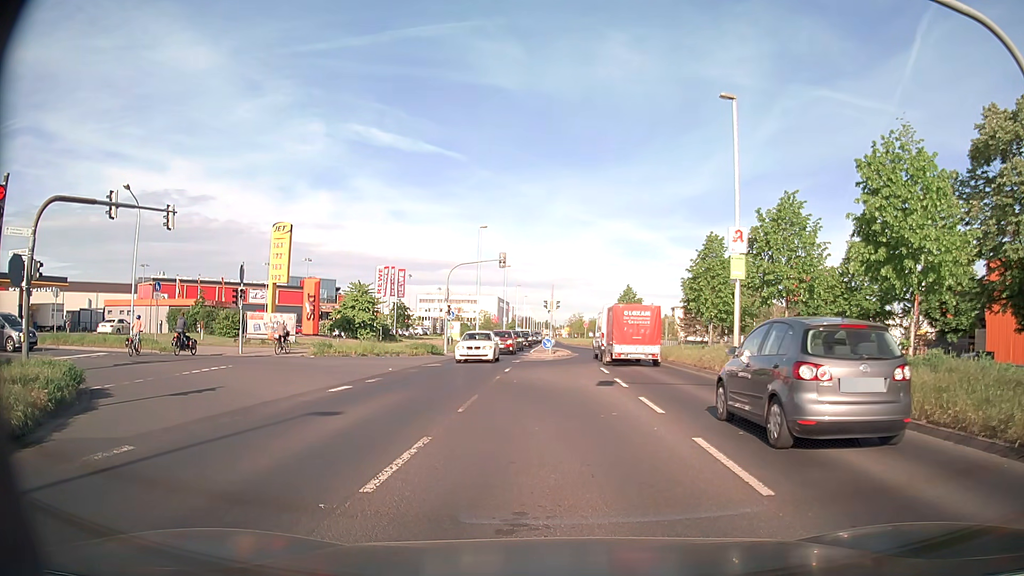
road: secondary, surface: asphalt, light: Day
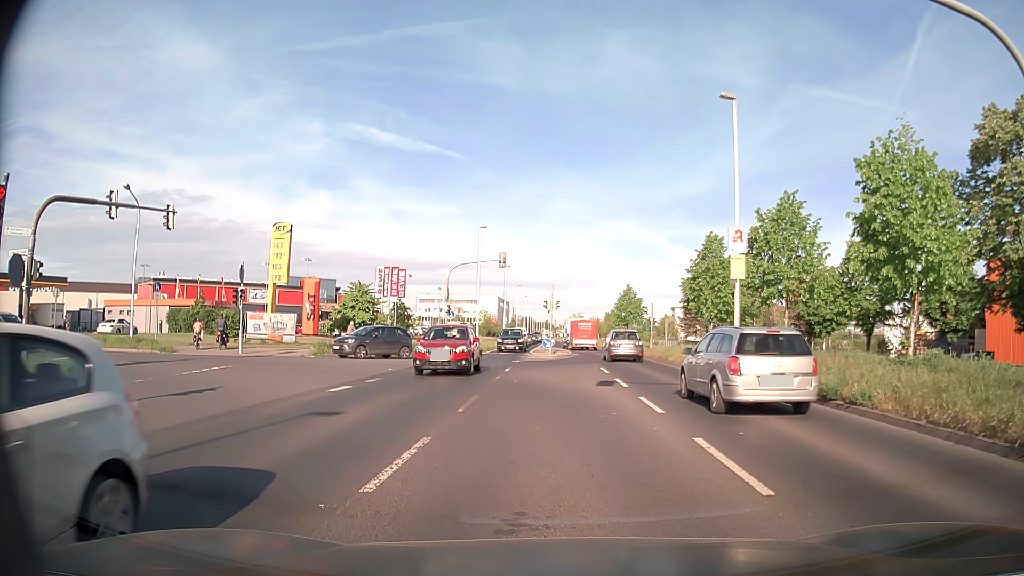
(0.0, 0.0) m; 0°
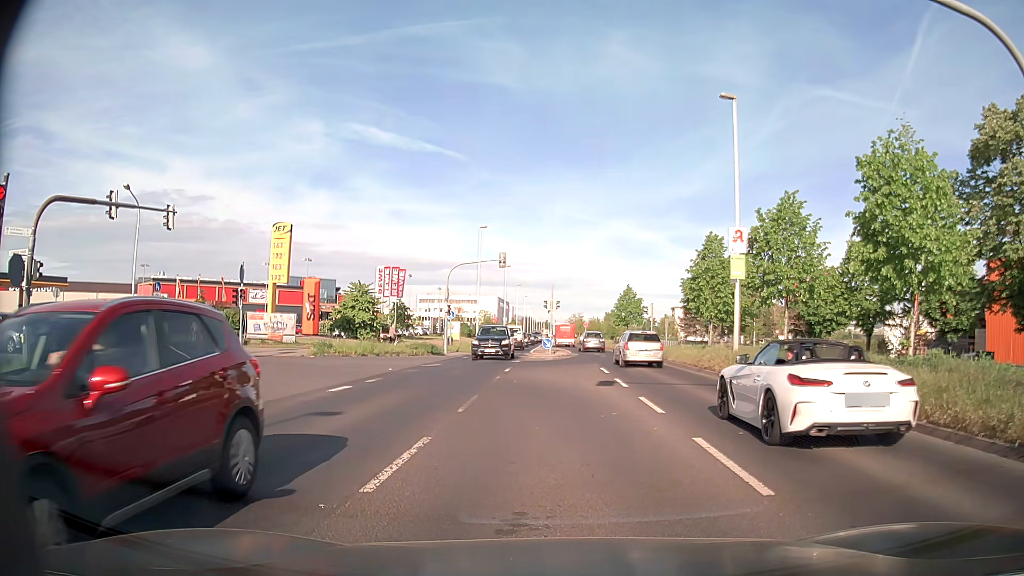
(0.0, 0.0) m; 0°
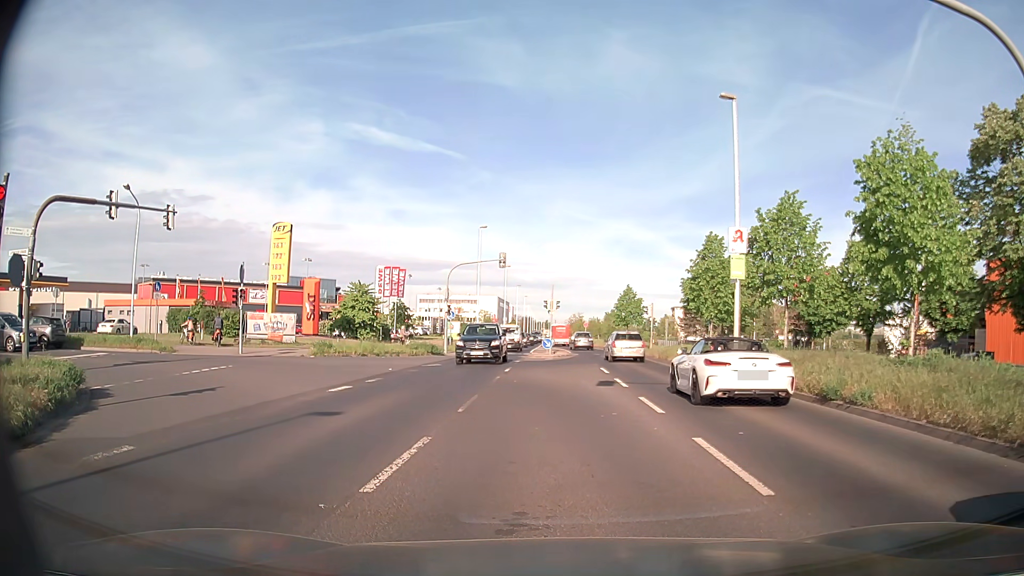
(0.0, 0.0) m; 0°
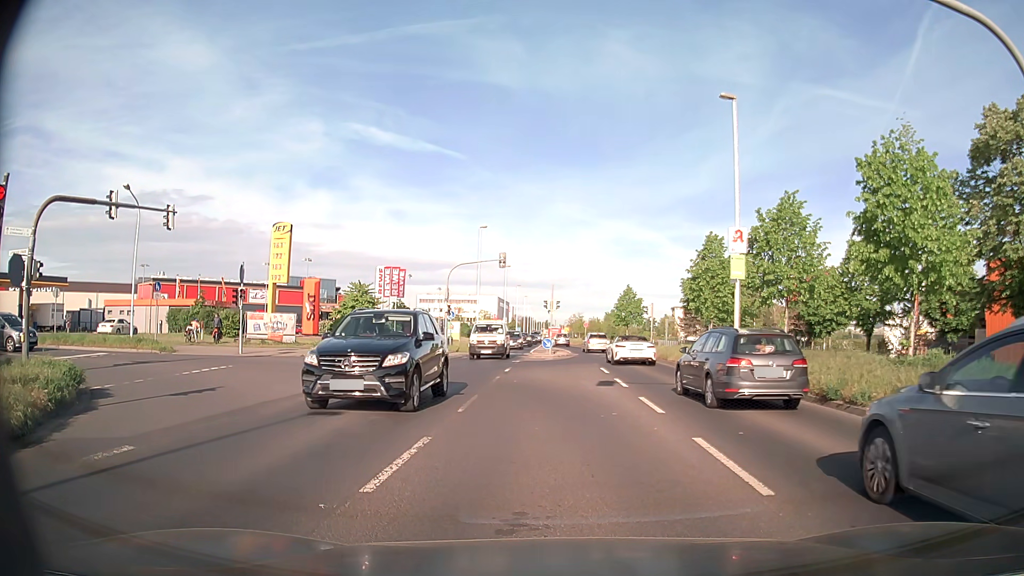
(0.0, 0.0) m; 0°
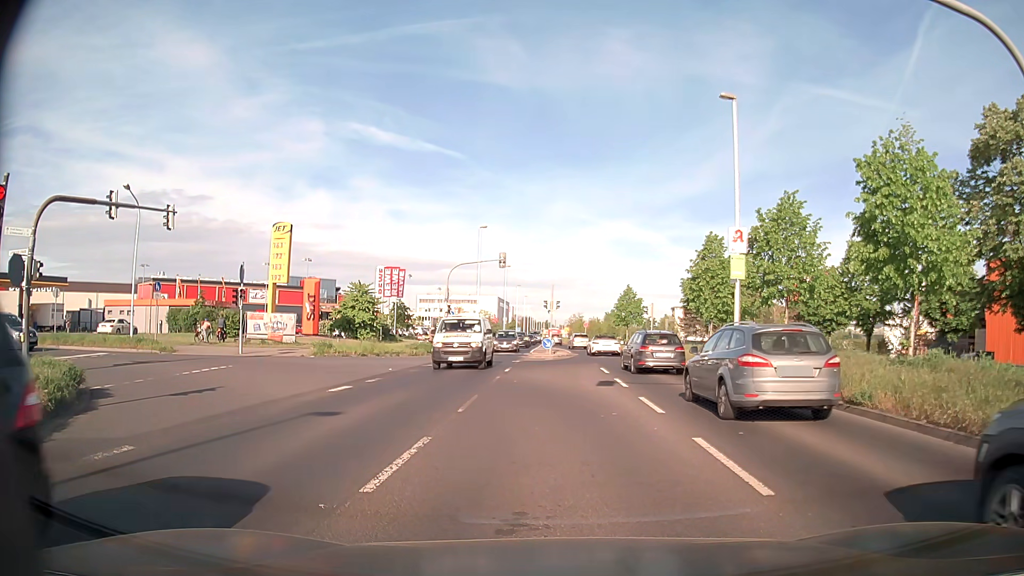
(0.0, 0.0) m; 0°
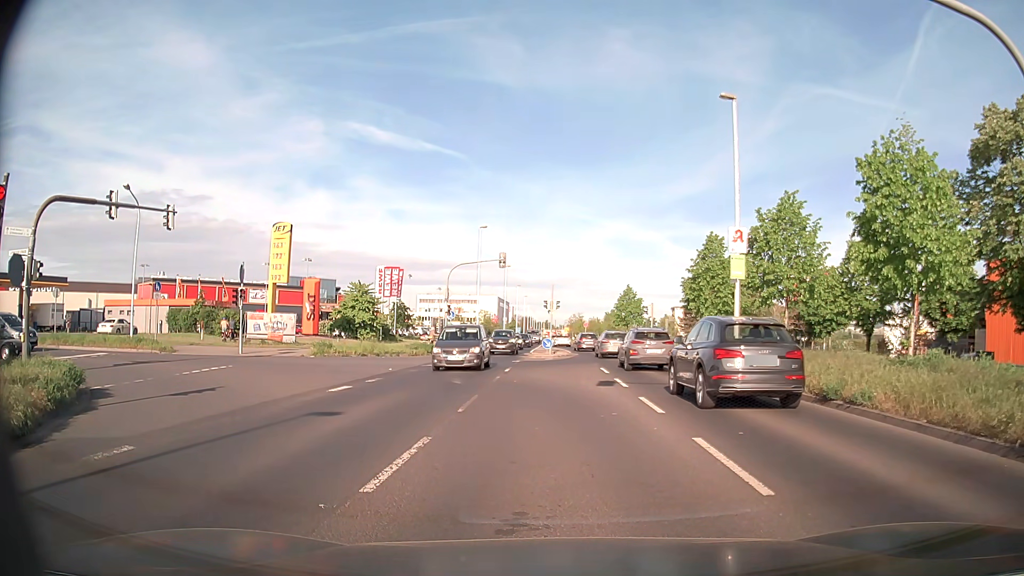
(0.0, 0.0) m; 0°
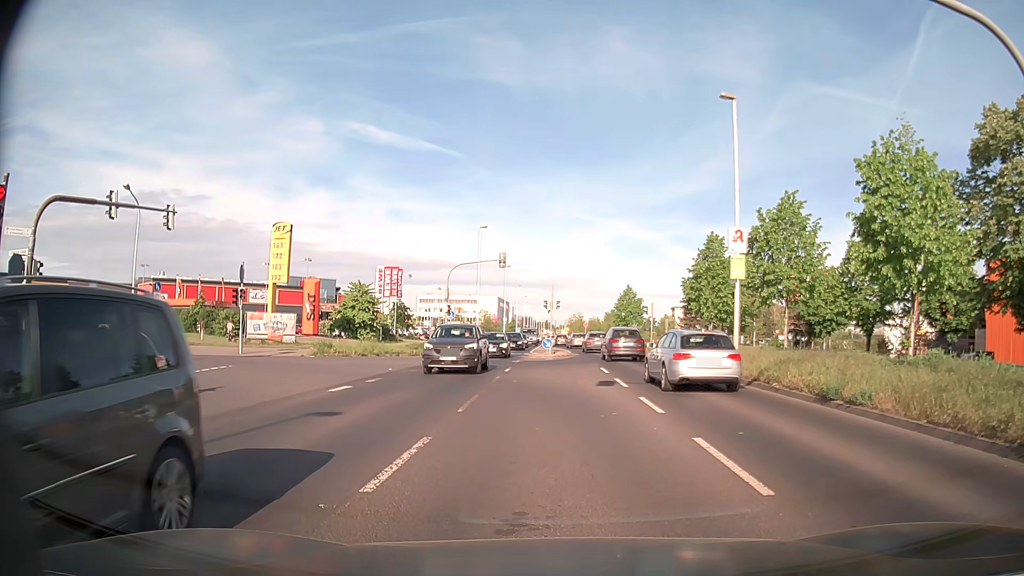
(0.0, 0.0) m; 0°
(0, +10) (-3, +19) (-10, +26) (-20, +28) (-30, +27) (-40, +26) (-50, +25) (-60, +24) (-70, +23) (-80, +22) m
